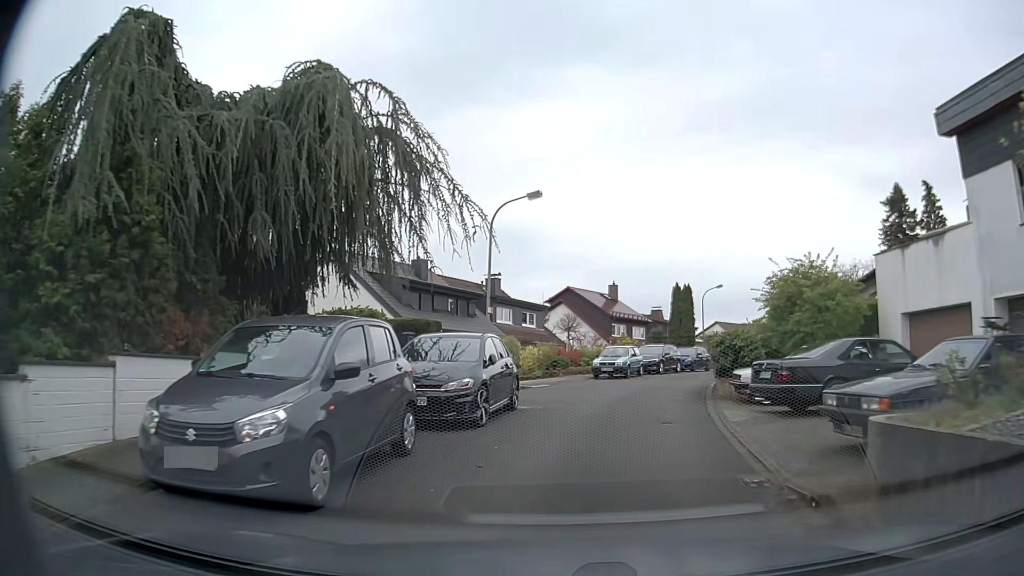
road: residential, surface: asphalt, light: Day
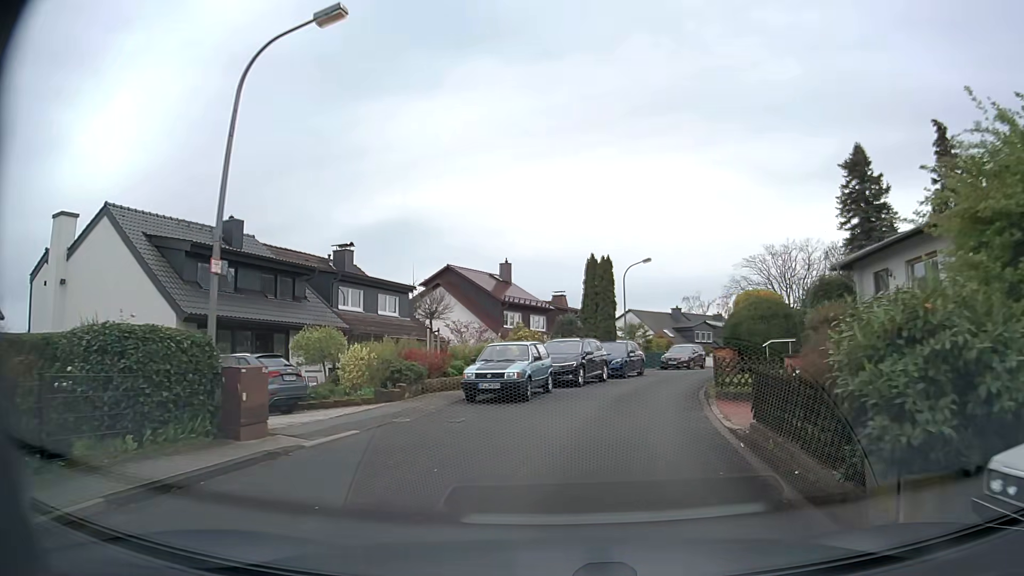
(+1.0, +12.6) m; +8°
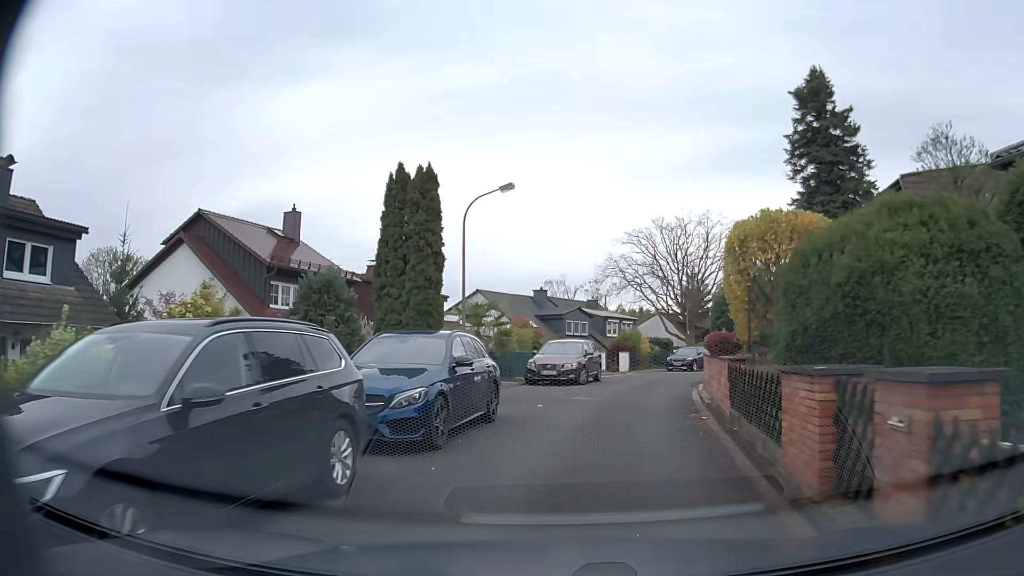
(+2.0, +17.2) m; +13°
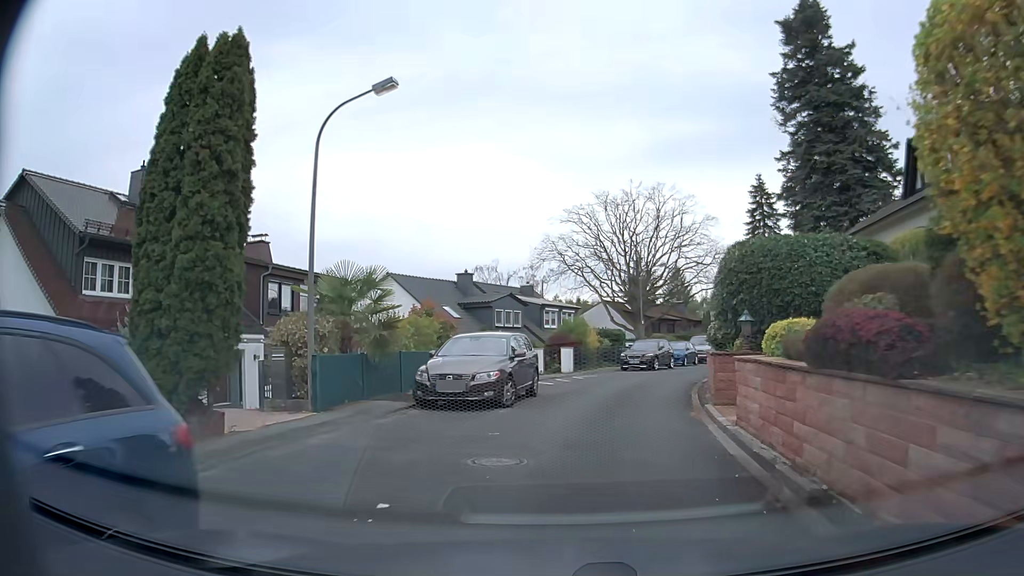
(+0.4, +8.5) m; +5°
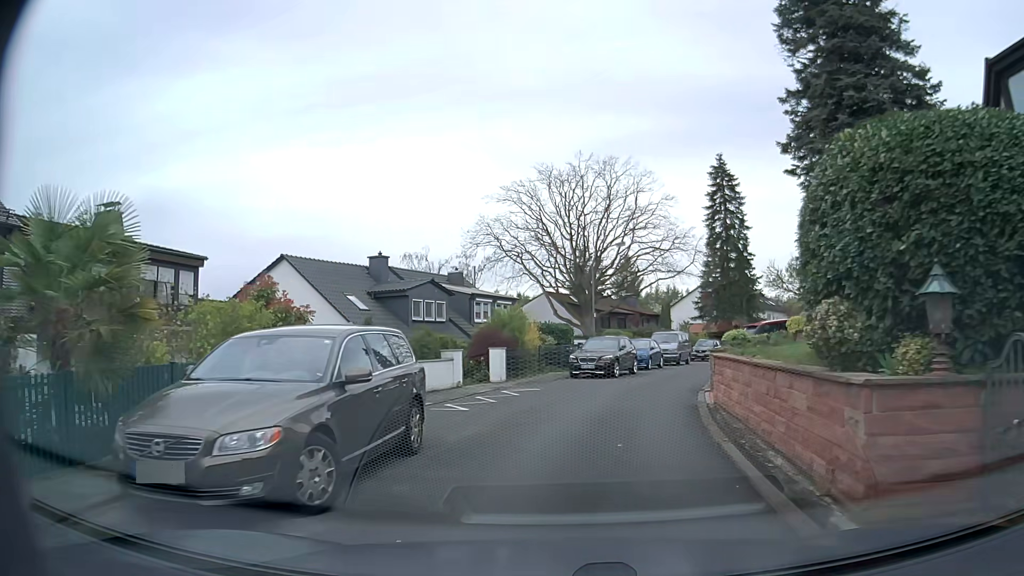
(+0.3, +8.0) m; +5°
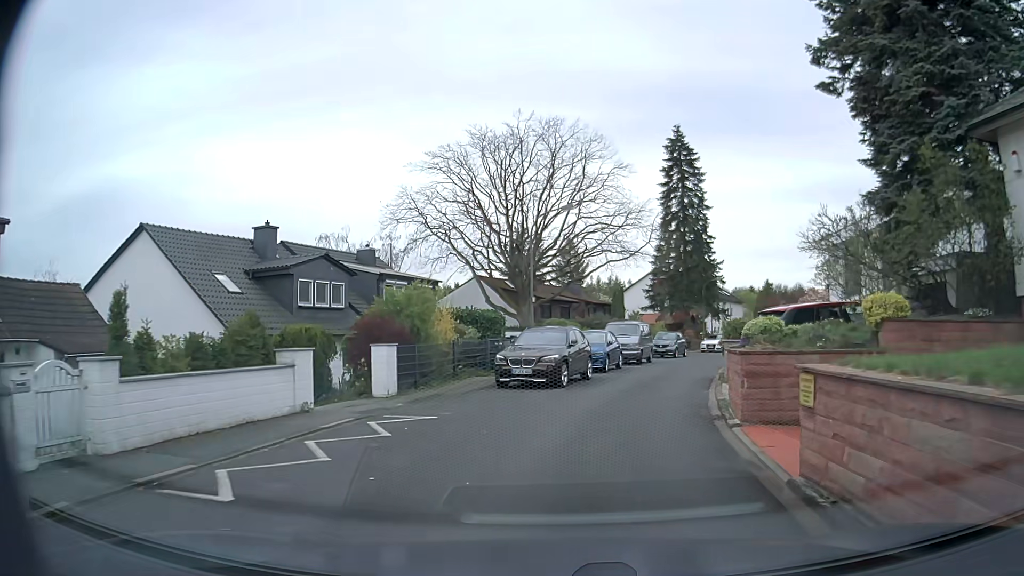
(+0.3, +7.9) m; +5°
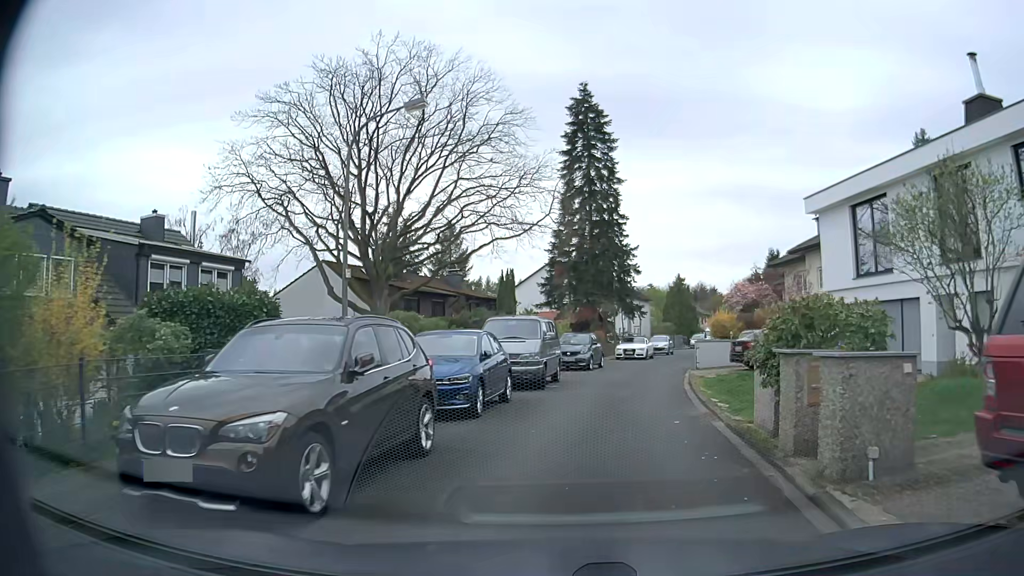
(+0.9, +12.1) m; +7°
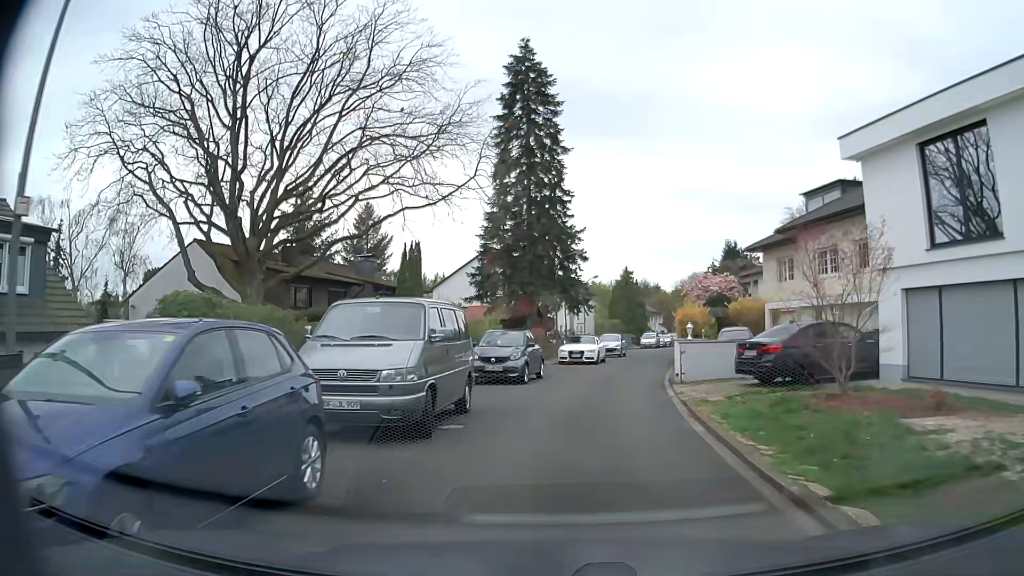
(+0.6, +8.3) m; +8°
(0, +10) (+1, +20) (+3, +30) (+4, +40) (+6, +49) (+8, +59) (+11, +69) (+13, +79) (+16, +88) (+20, +98) m
